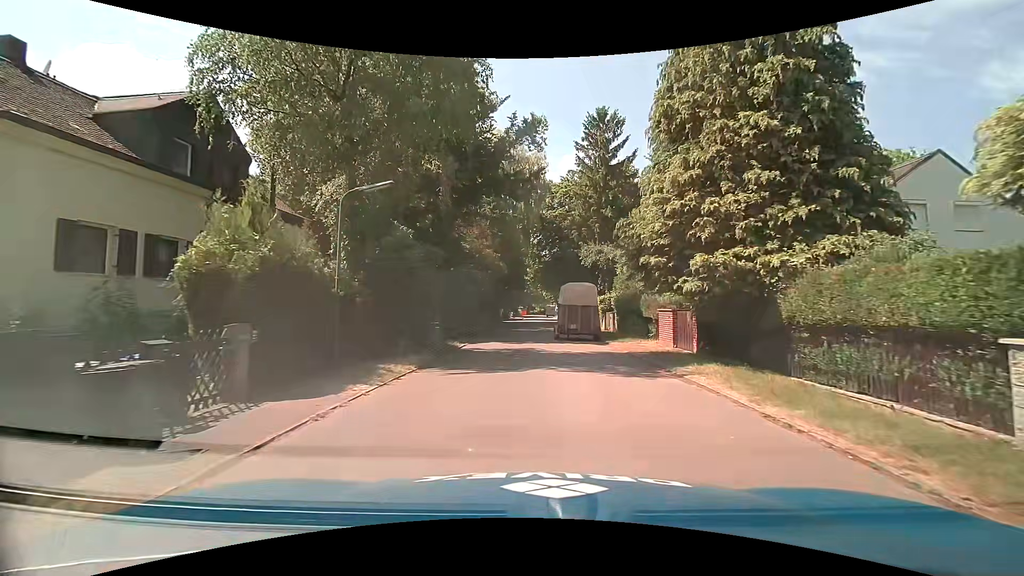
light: Day
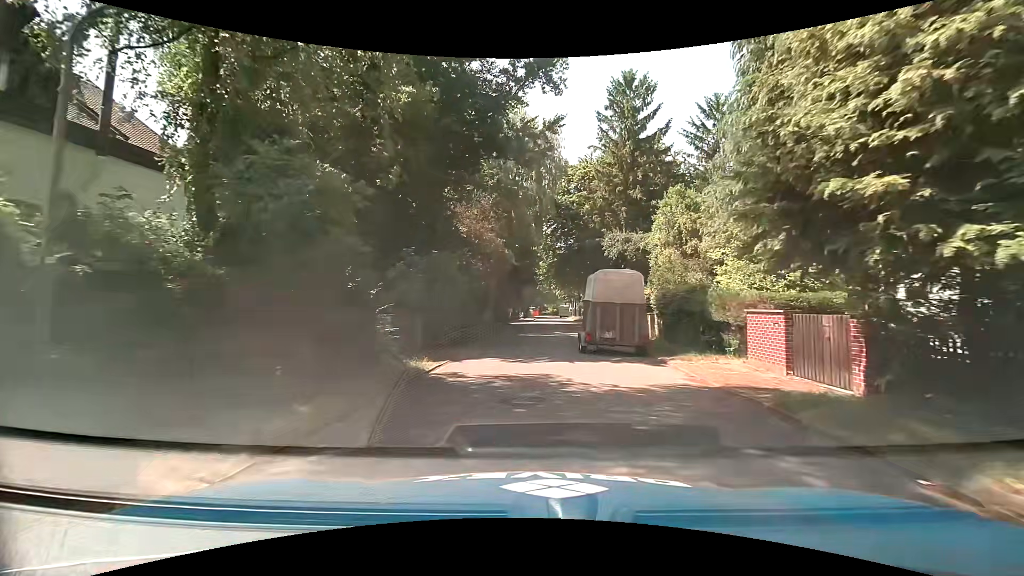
(-0.1, +7.6) m; -1°
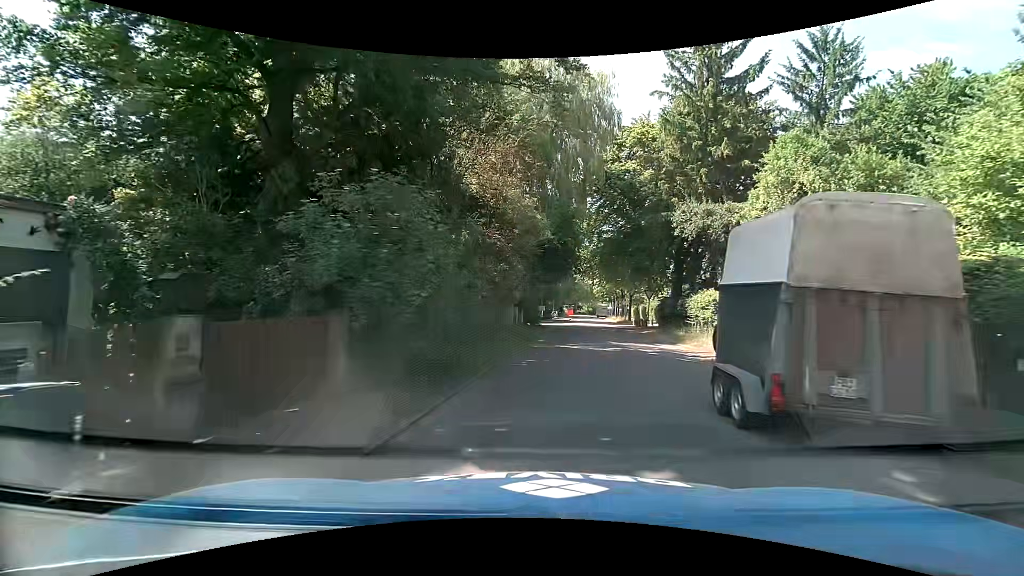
(-0.3, +10.2) m; -5°
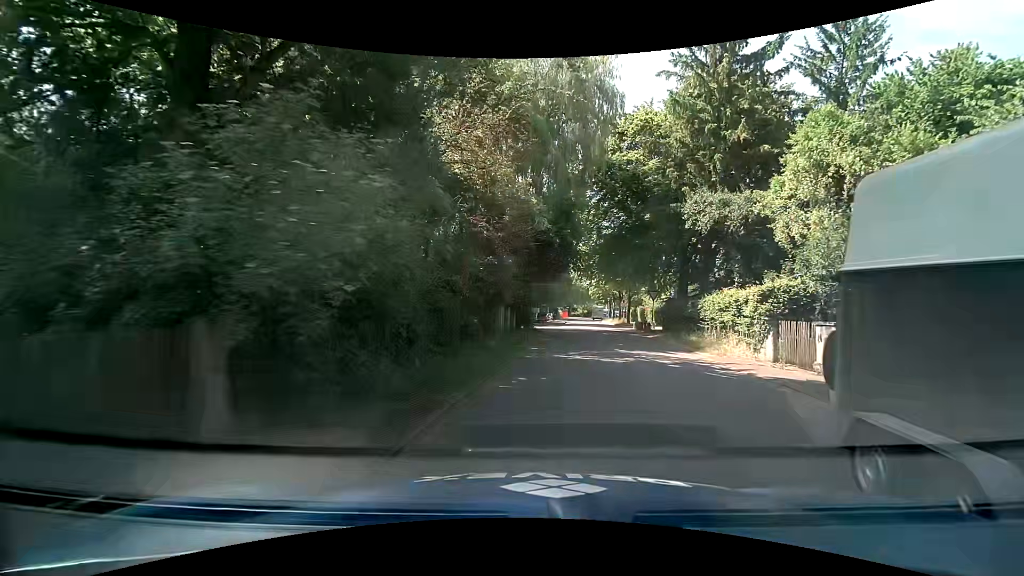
(+0.1, +3.1) m; +2°
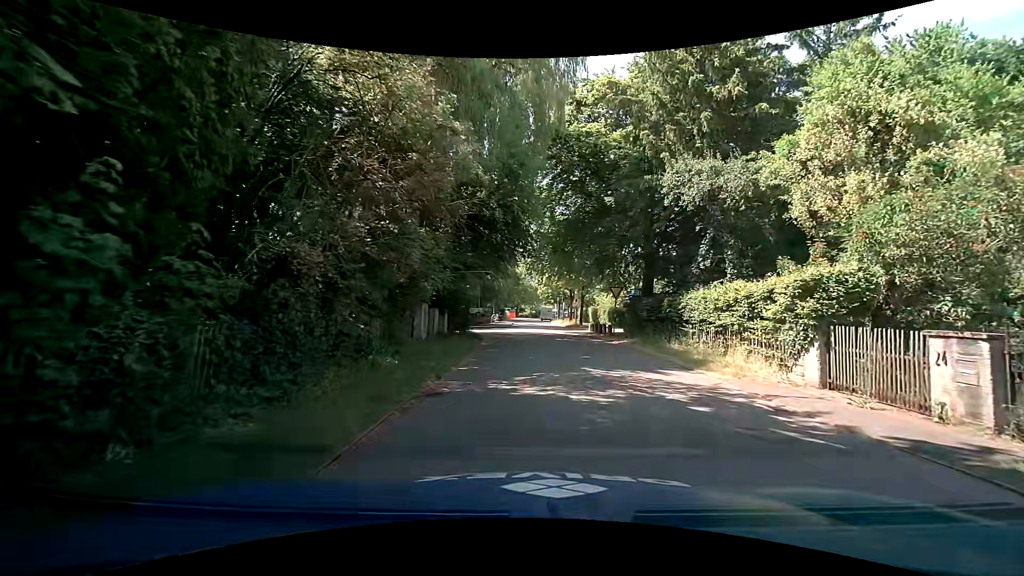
(+0.2, +6.3) m; +5°
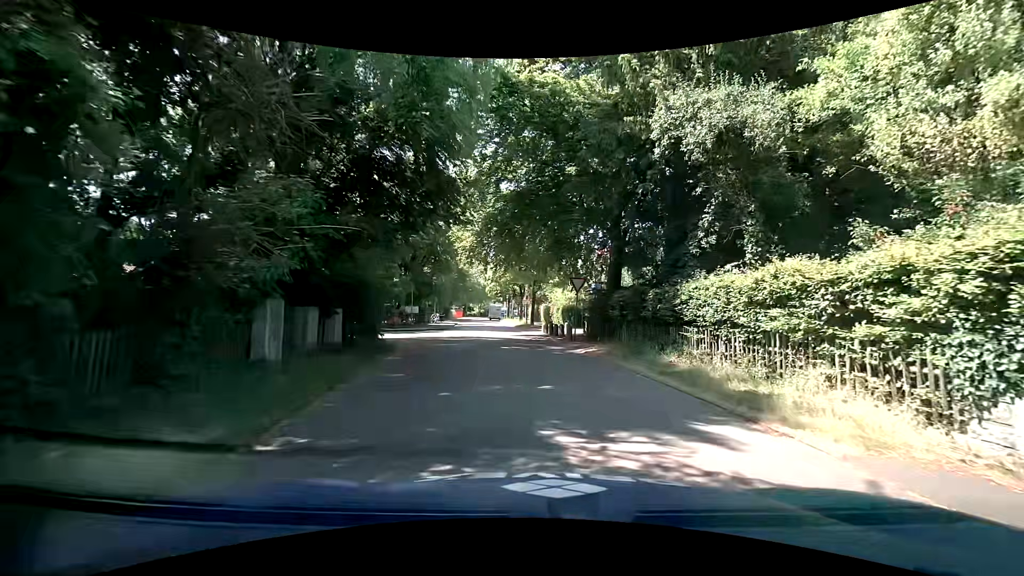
(+0.4, +6.5) m; +6°
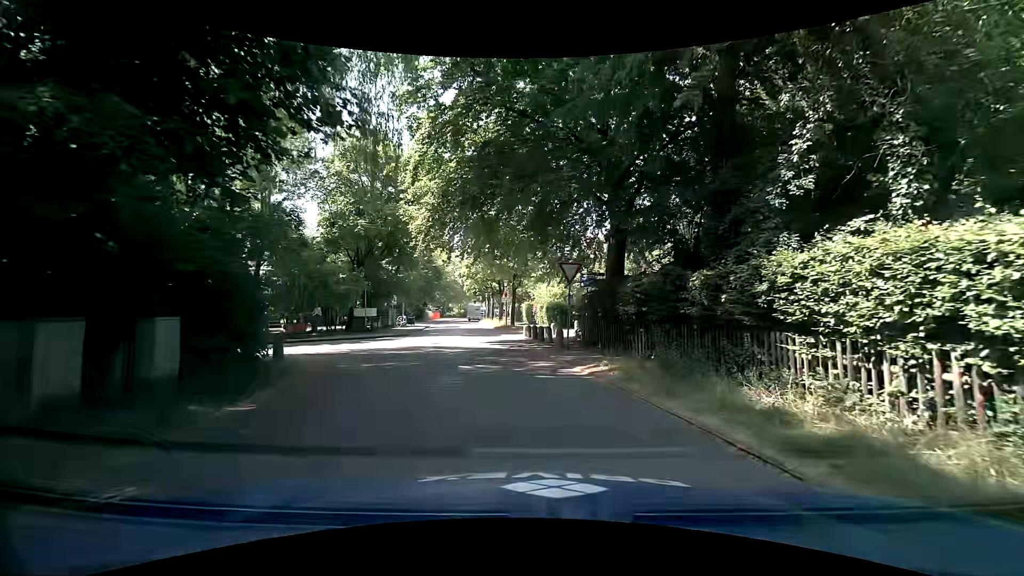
(+0.1, +6.1) m; +3°
